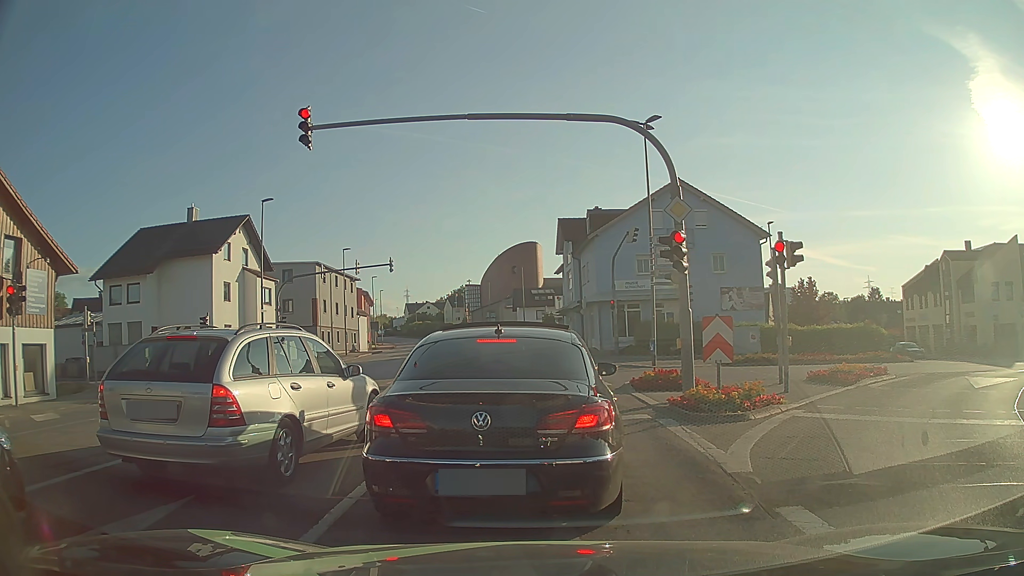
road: tertiary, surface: asphalt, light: Day
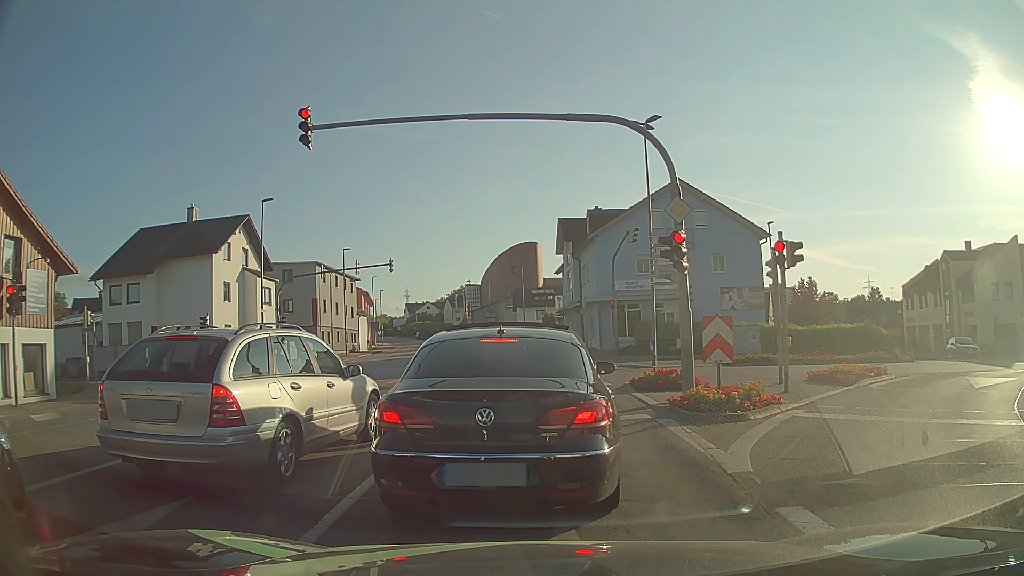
(0.0, 0.0) m; 0°
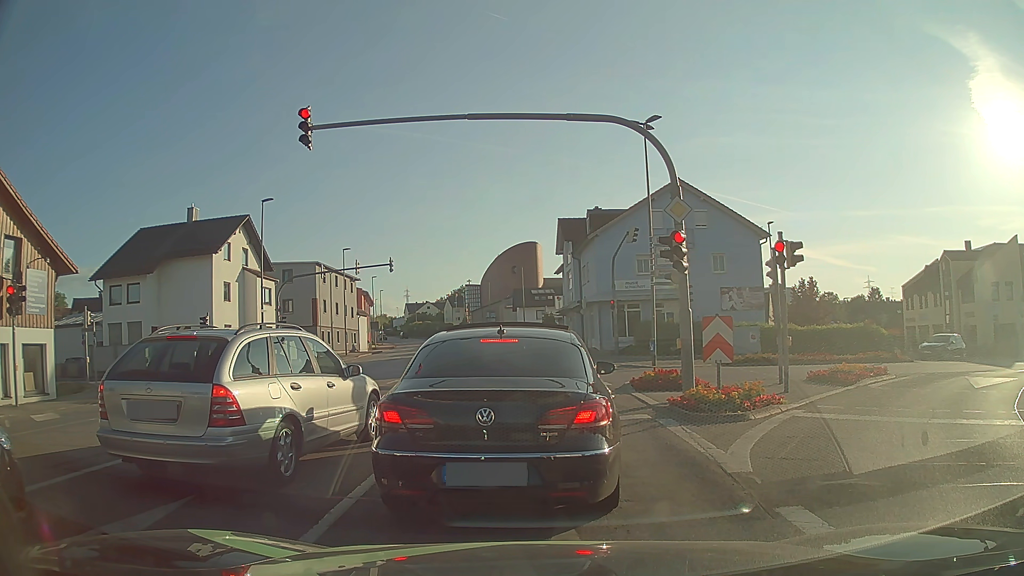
(0.0, 0.0) m; 0°
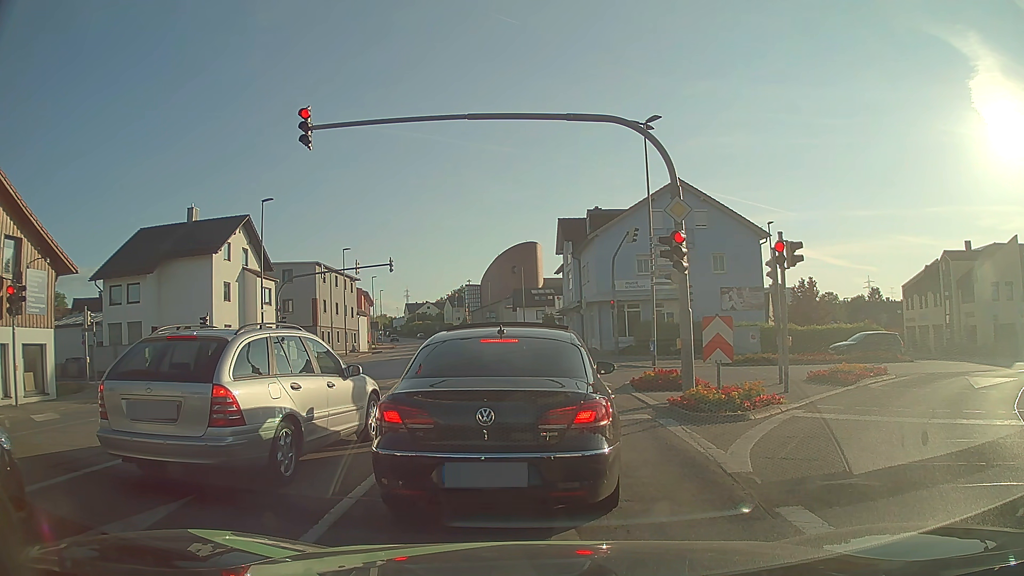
(0.0, 0.0) m; 0°
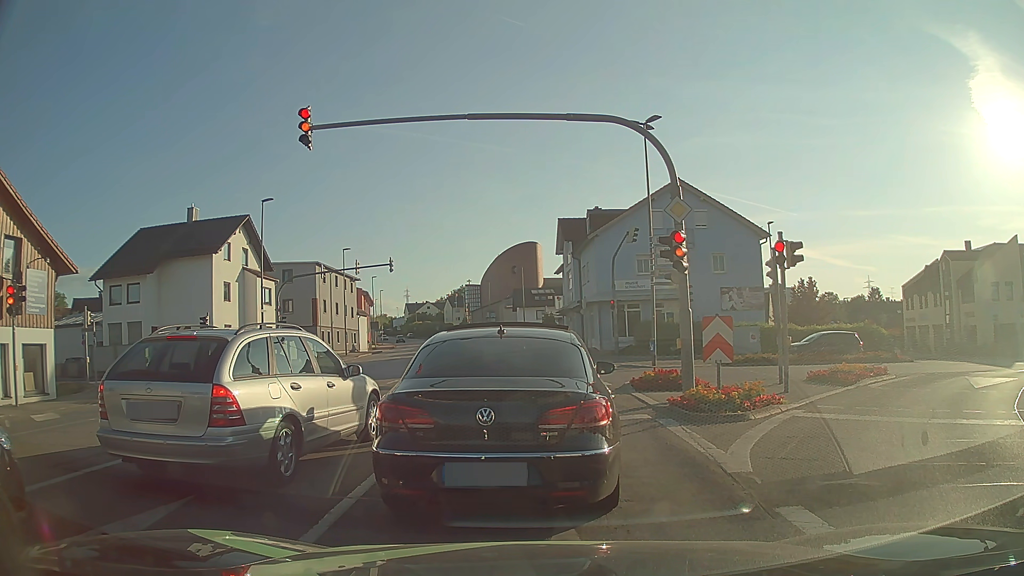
(0.0, 0.0) m; 0°
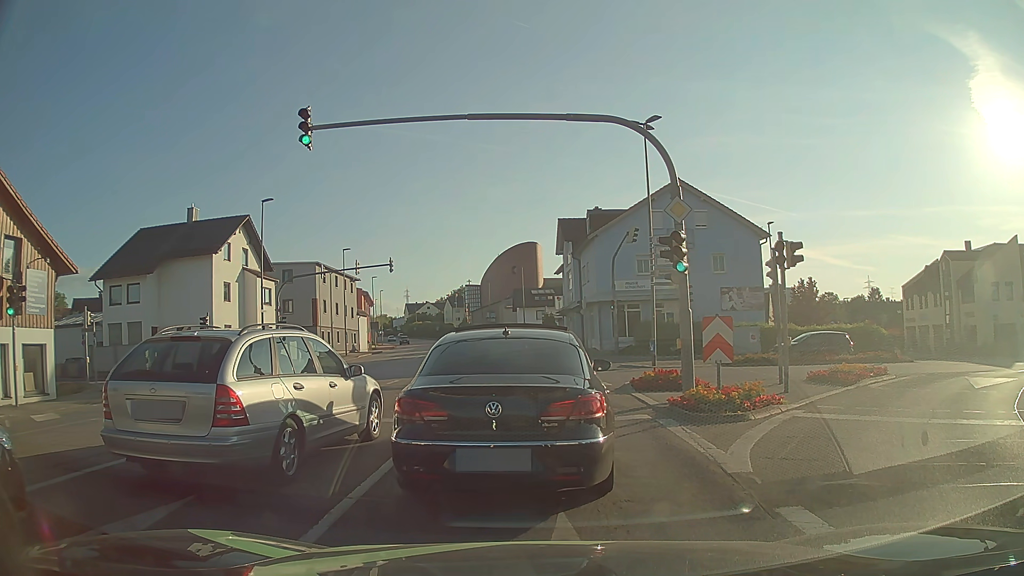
(0.0, 0.0) m; 0°
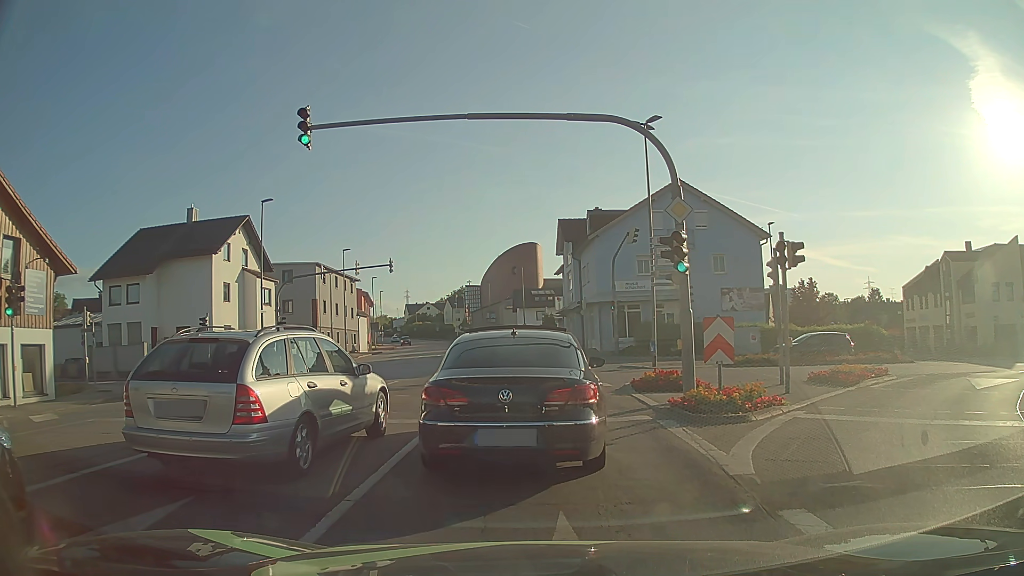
(0.0, 0.0) m; 0°
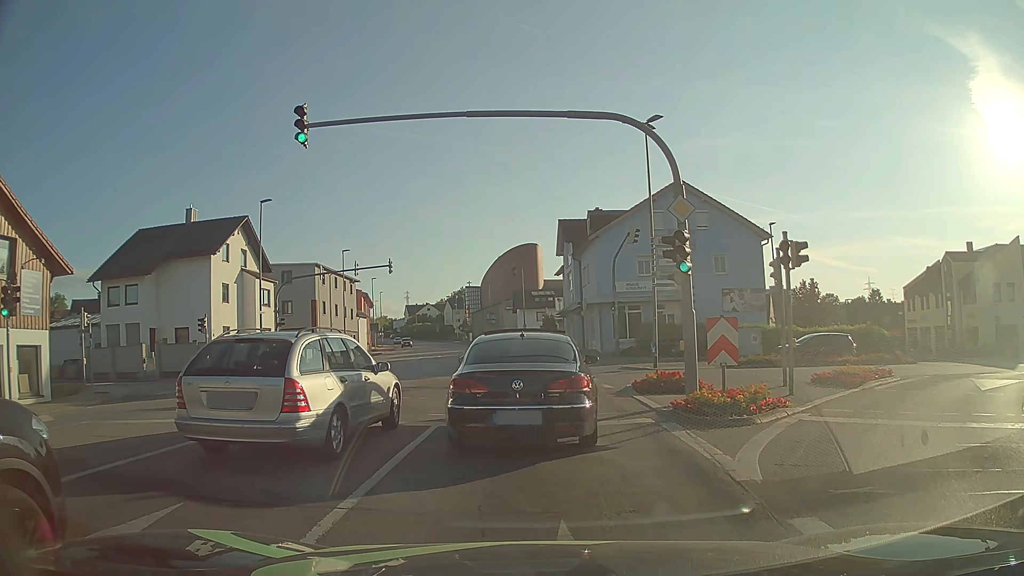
(0.0, +0.2) m; 0°
(0, +10) (0, +20) (-1, +30) (-1, +40) (-2, +50) (-3, +60) (-5, +70) (-6, +80) (-8, +90) (-10, +99) m
